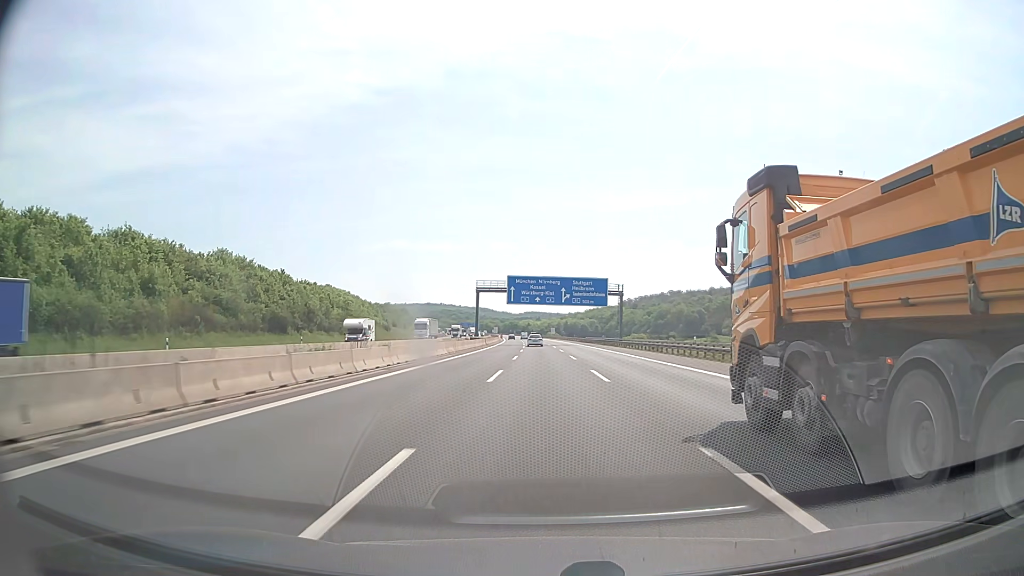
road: motorway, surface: asphalt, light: Day
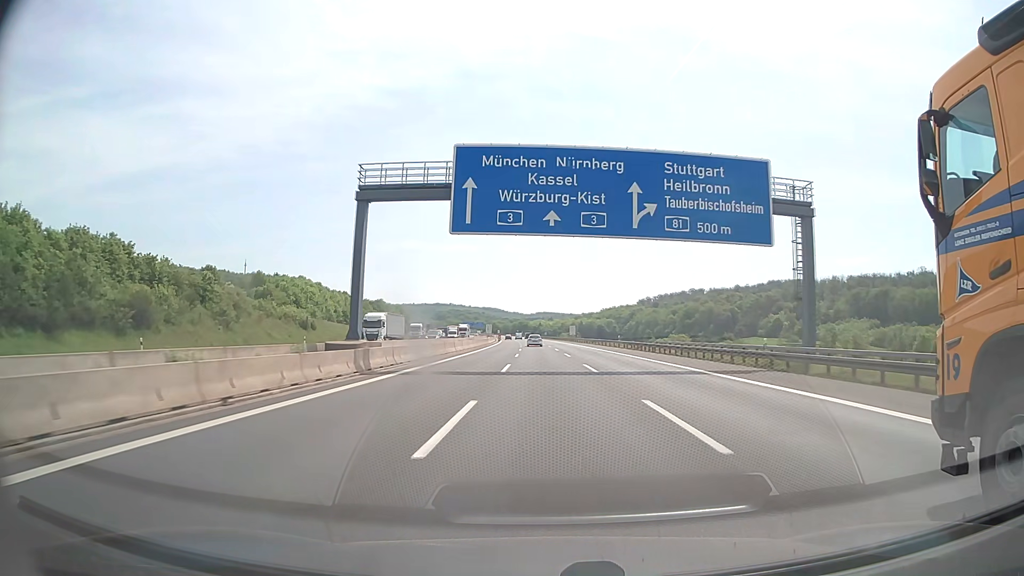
(-0.6, +65.7) m; -1°
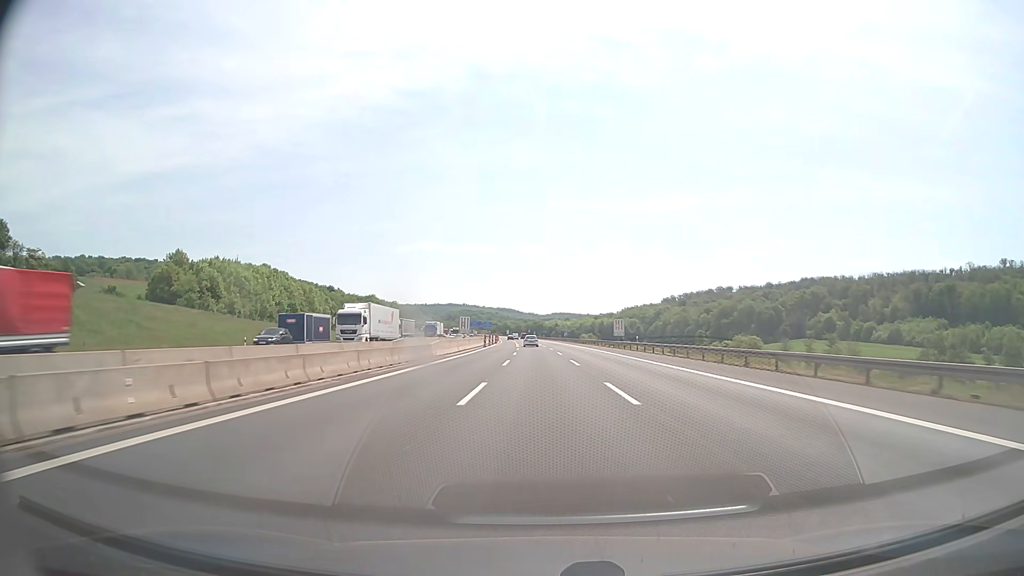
(-0.6, +65.7) m; -1°
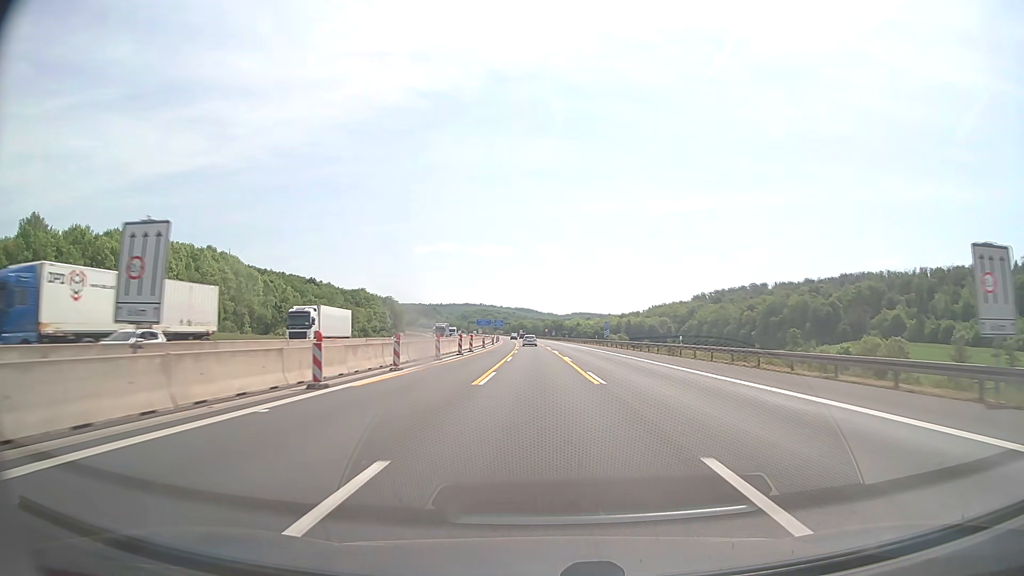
(-0.7, +65.7) m; -2°
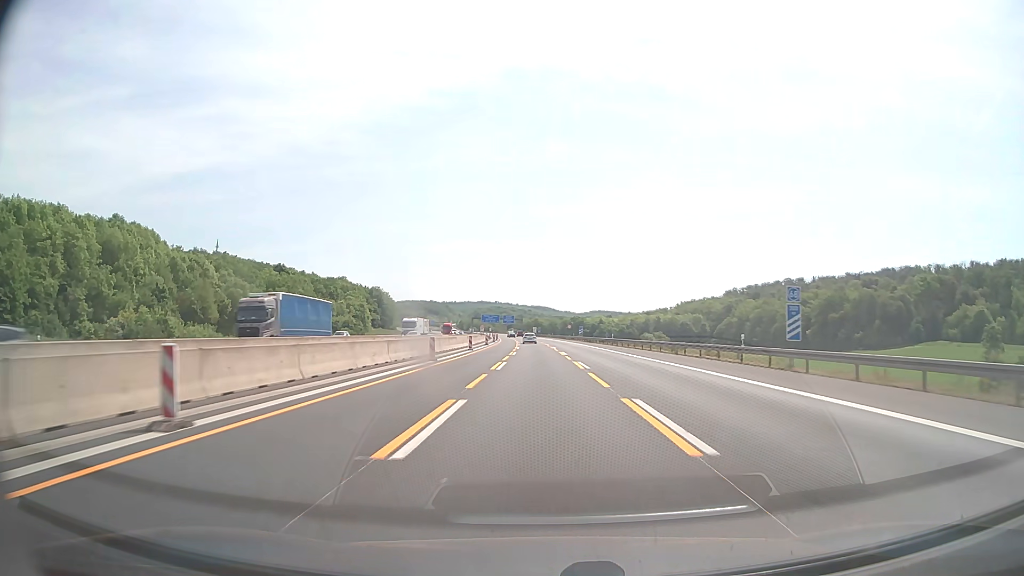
(-1.0, +64.8) m; -1°
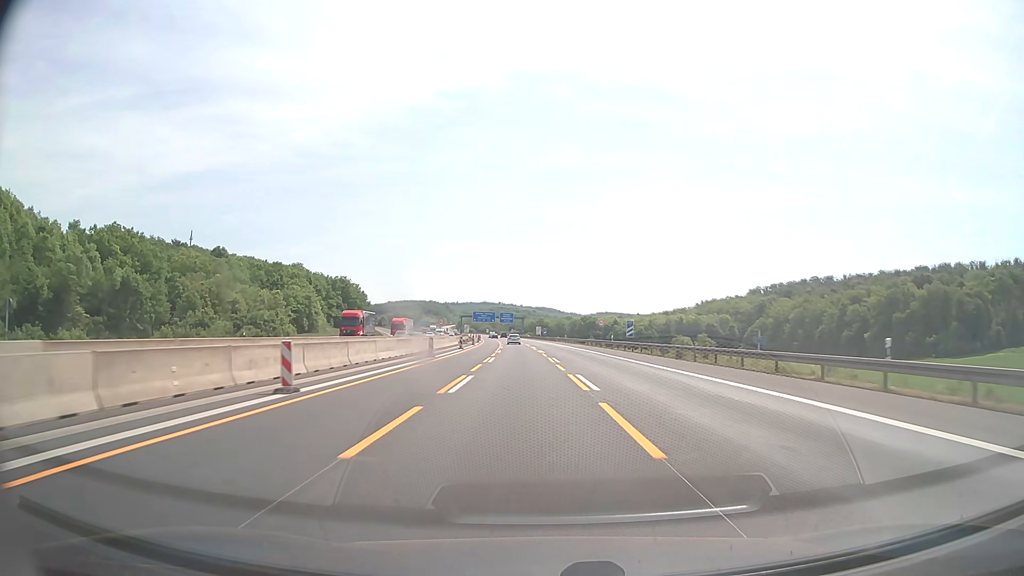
(-0.5, +63.1) m; 0°
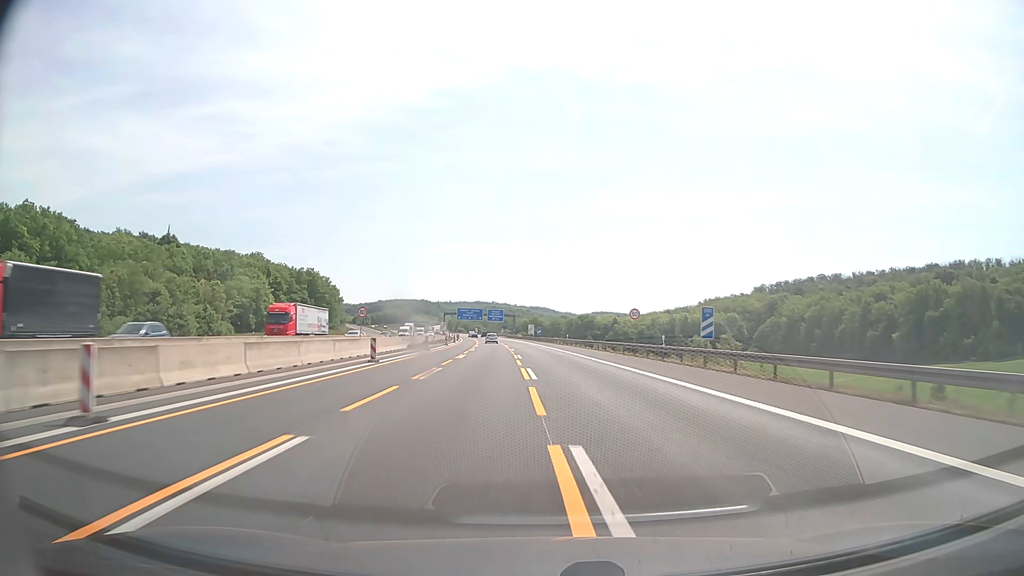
(+0.2, +31.3) m; +1°
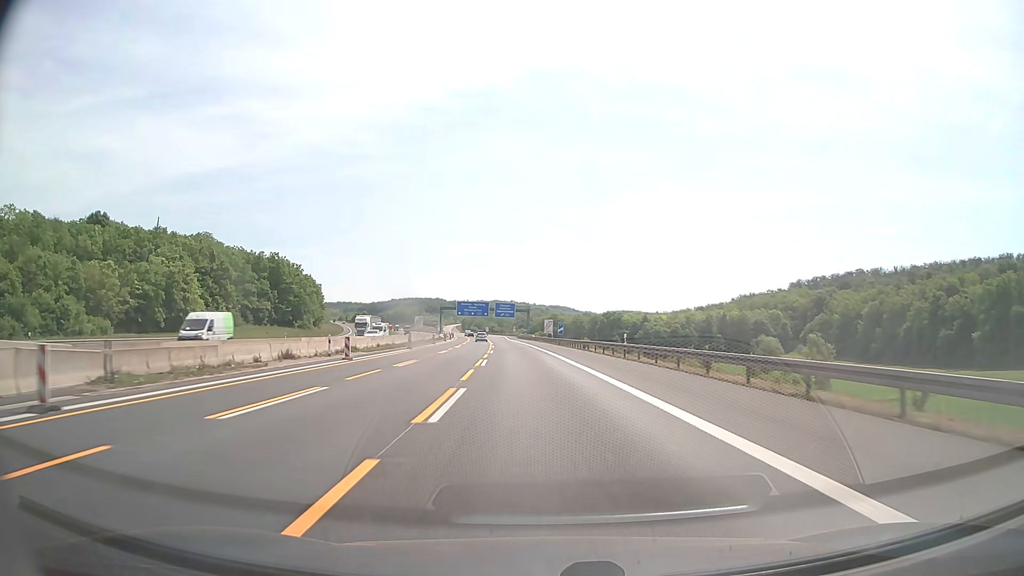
(-0.4, +45.7) m; -1°
(0, +10) (0, +20) (-1, +30) (-1, +40) (-2, +50) (-2, +60) (-3, +70) (-4, +80) (-4, +90) (-5, +100) m
